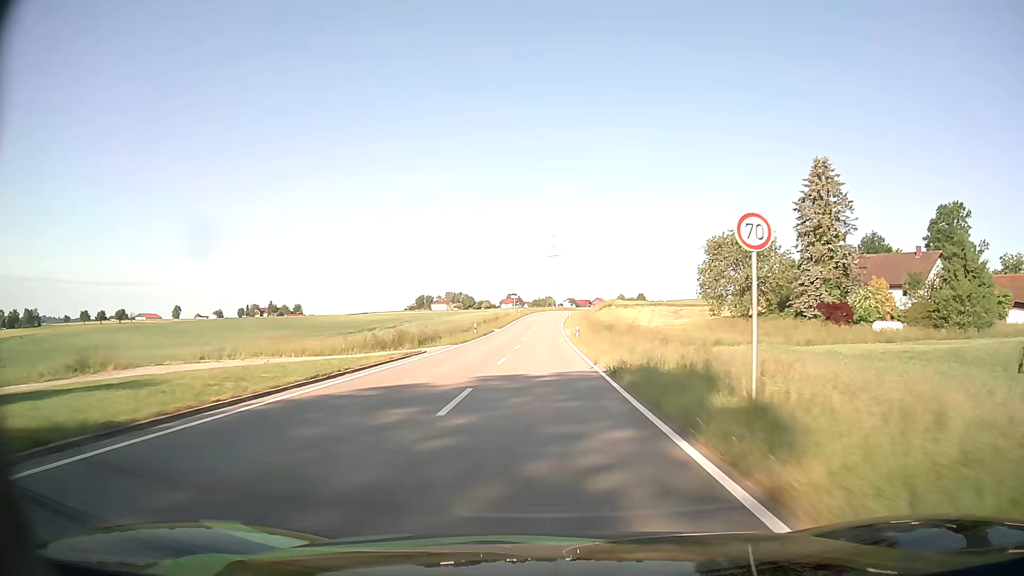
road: tertiary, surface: asphalt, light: Day
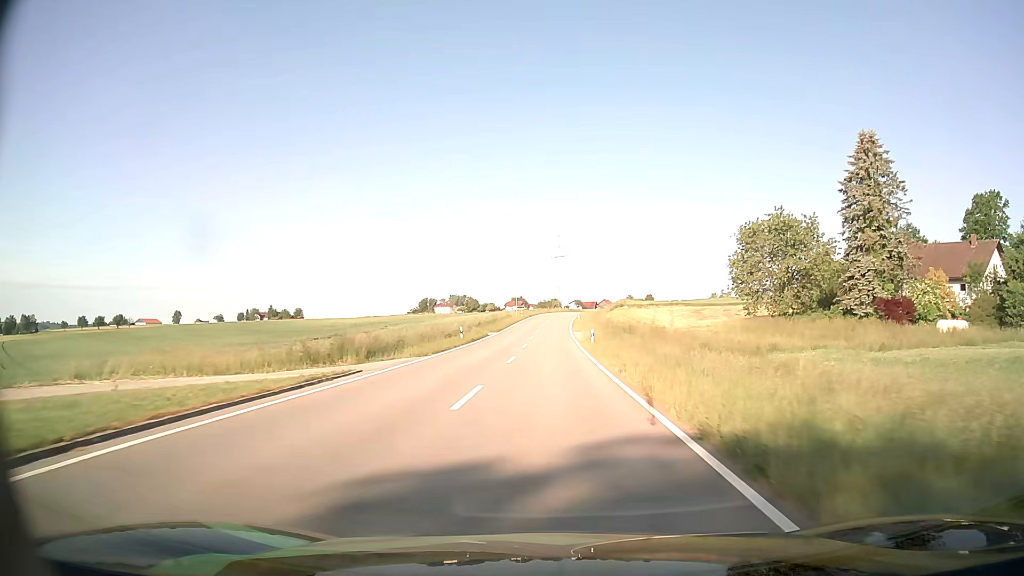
(-0.1, +11.5) m; -1°
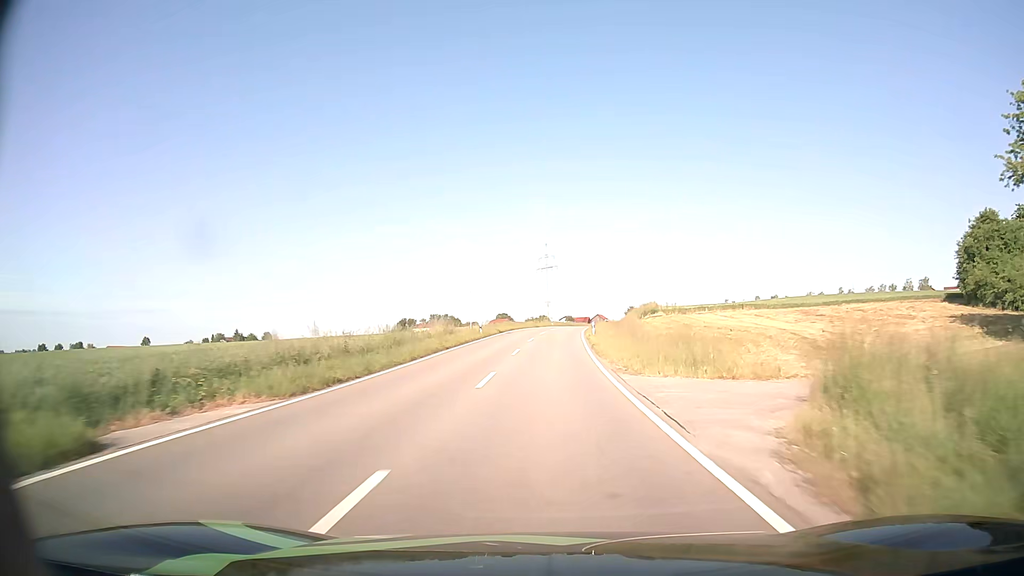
(+0.2, +45.7) m; +1°
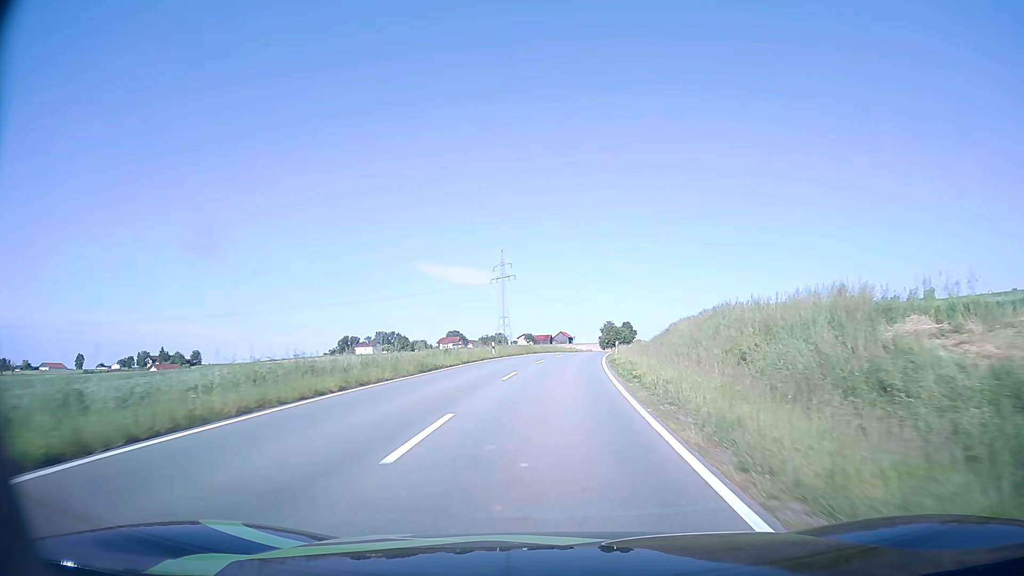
(+1.3, +56.6) m; +3°
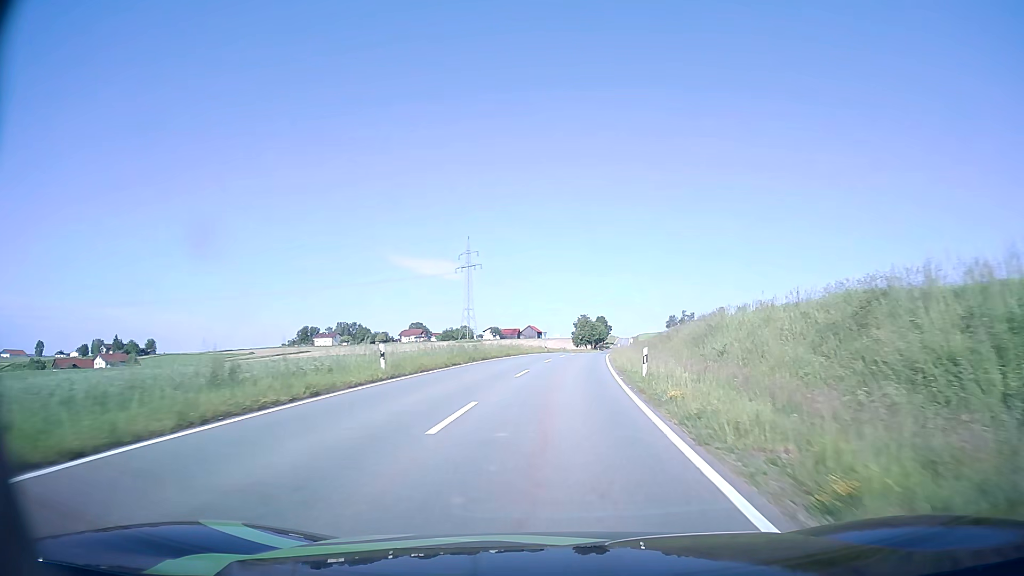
(+0.4, +22.8) m; +2°
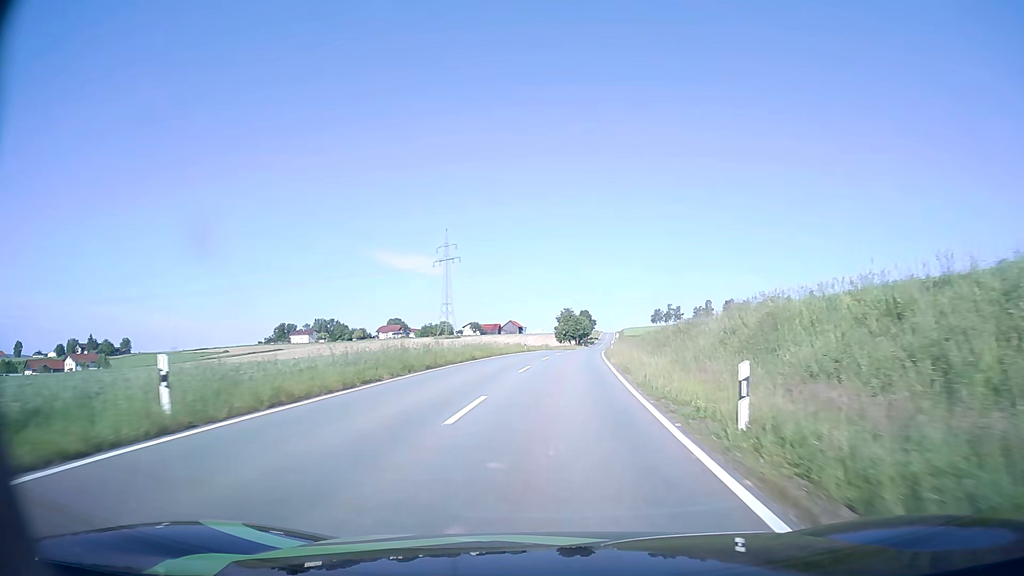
(+0.2, +11.5) m; +2°
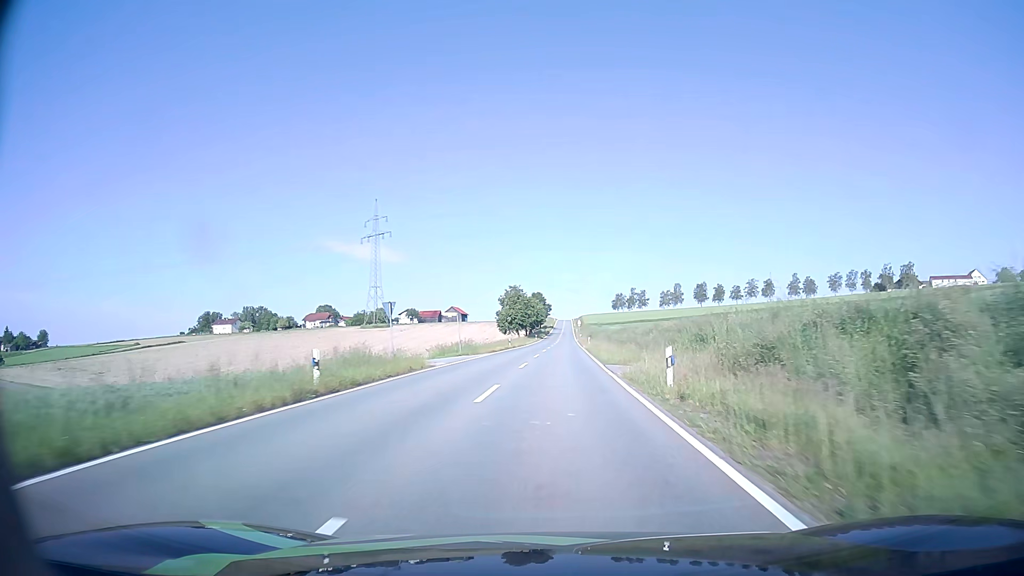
(+1.9, +46.4) m; +4°
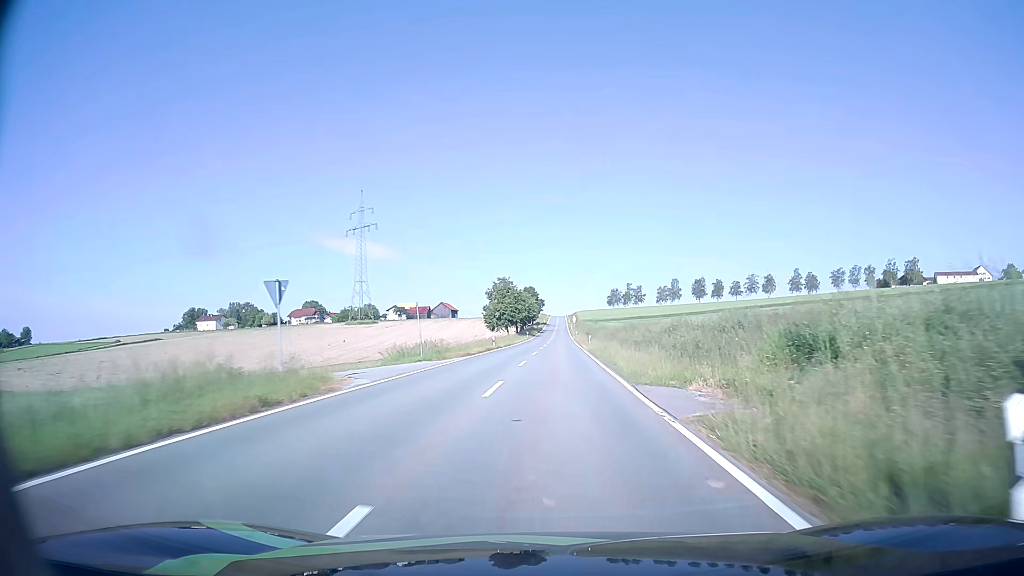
(+0.1, +11.7) m; +1°
(0, +10) (0, +20) (0, +30) (0, +40) (+1, +50) (+1, +60) (+1, +70) (+1, +80) (+2, +90) (+2, +100) m
